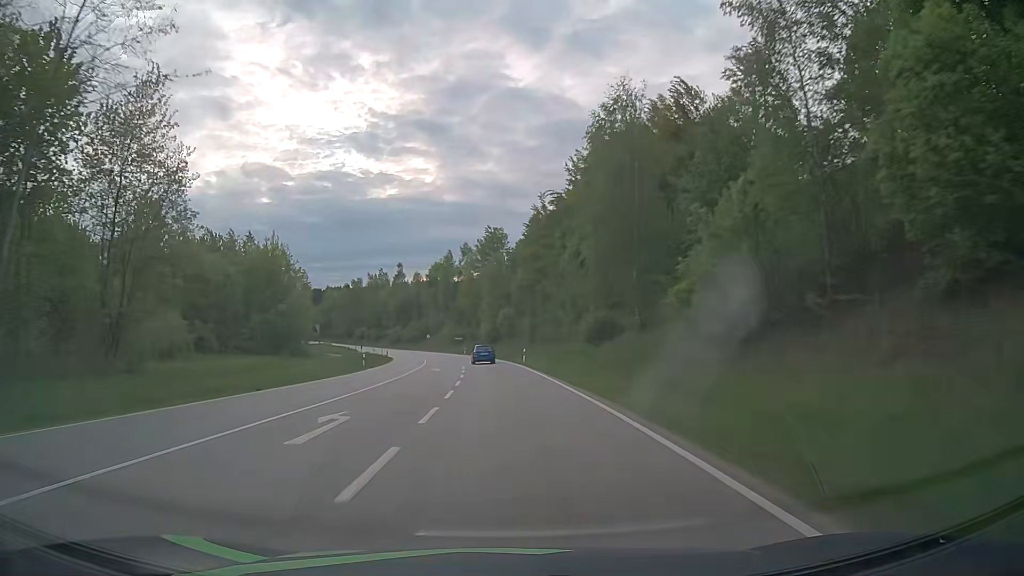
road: secondary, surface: asphalt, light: Day
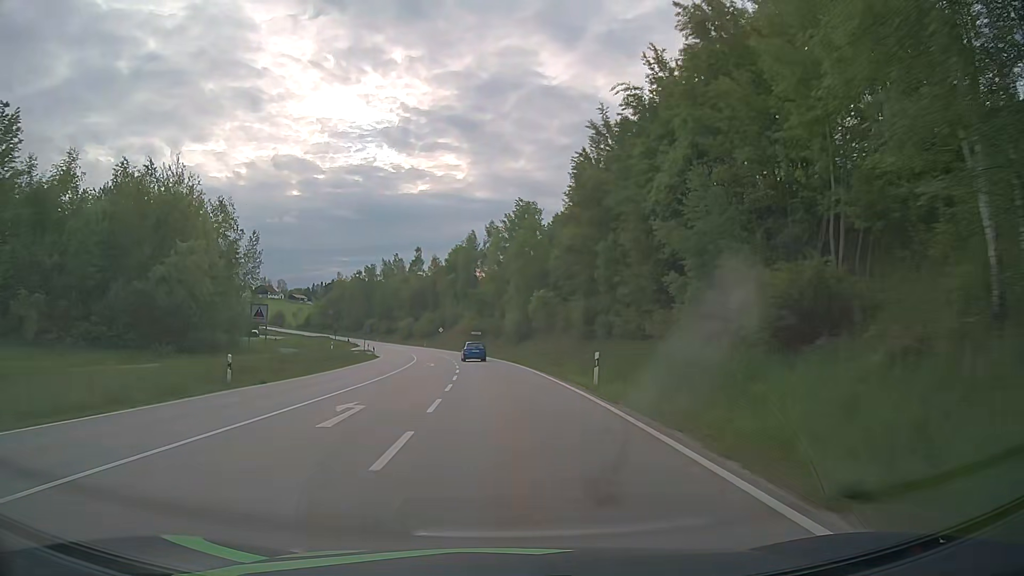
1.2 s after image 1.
(-0.2, +28.5) m; -2°
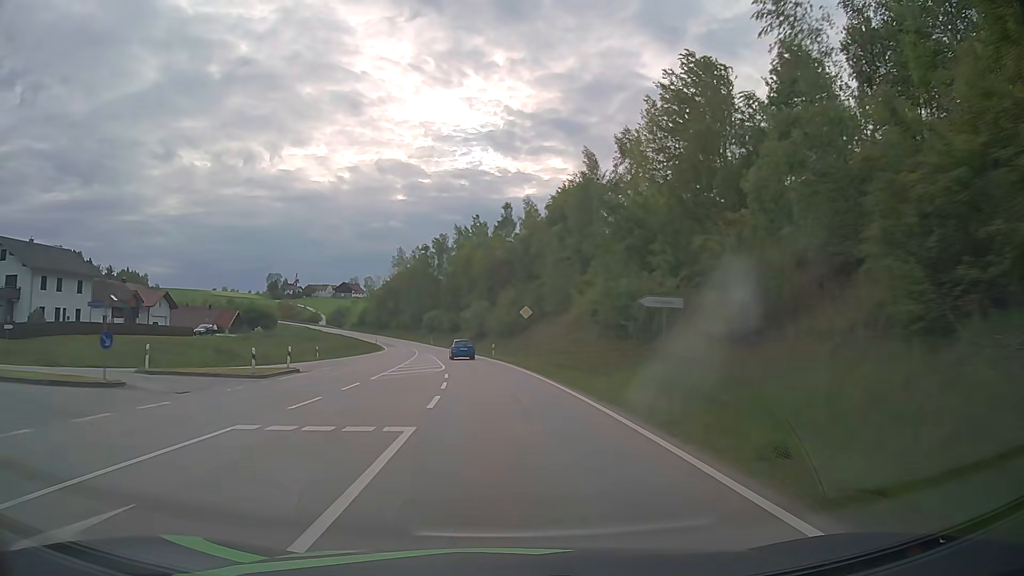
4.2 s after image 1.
(-5.1, +70.9) m; -9°
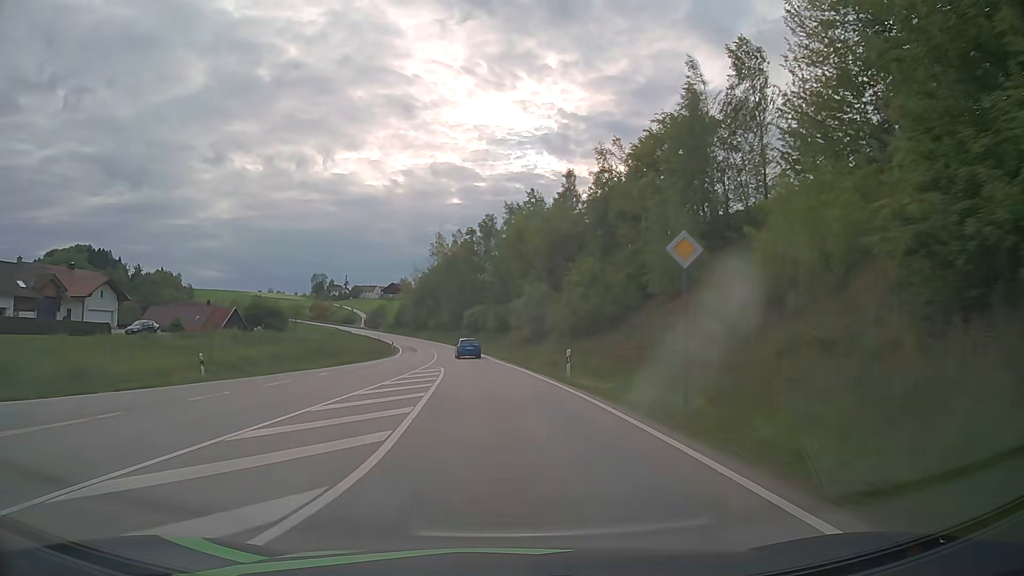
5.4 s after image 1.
(-1.3, +28.6) m; -5°
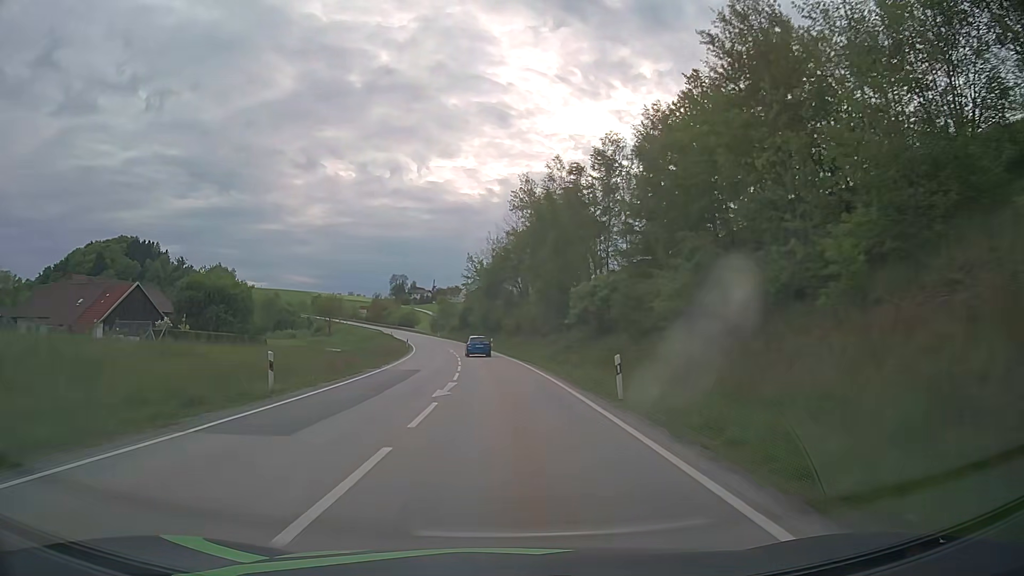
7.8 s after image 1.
(-4.6, +57.2) m; -8°
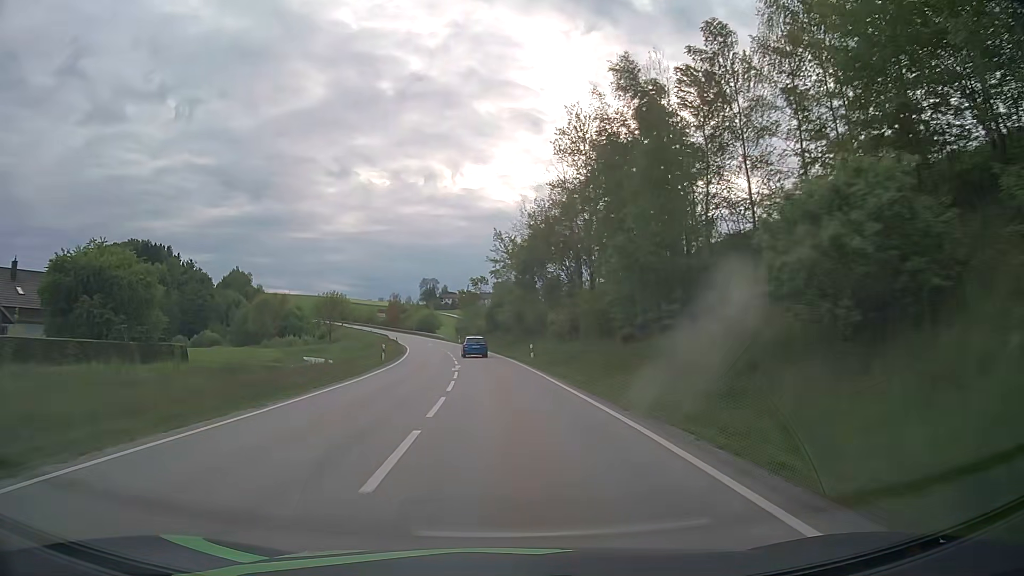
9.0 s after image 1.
(-0.8, +28.7) m; -3°
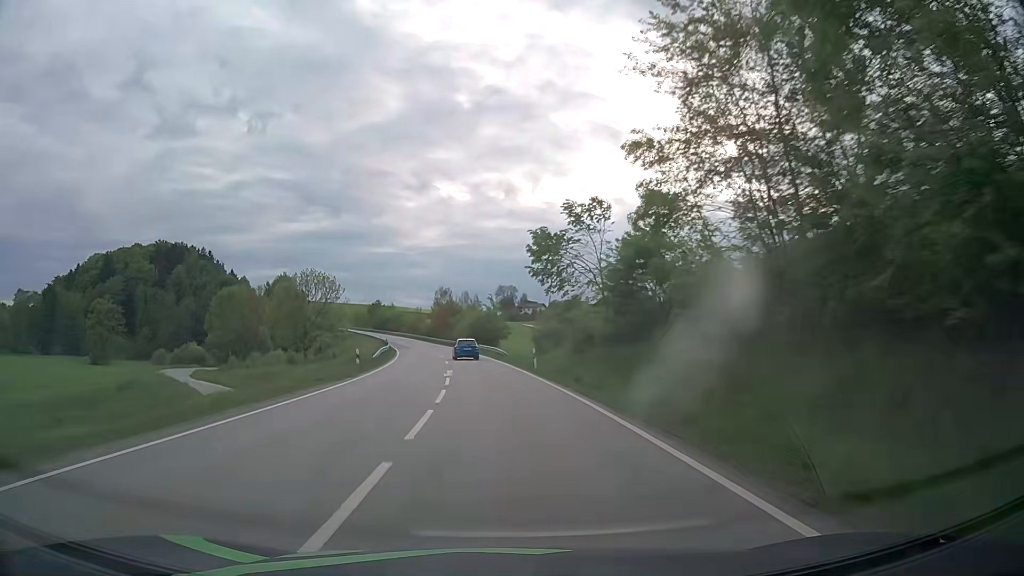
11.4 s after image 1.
(-3.4, +57.2) m; -7°
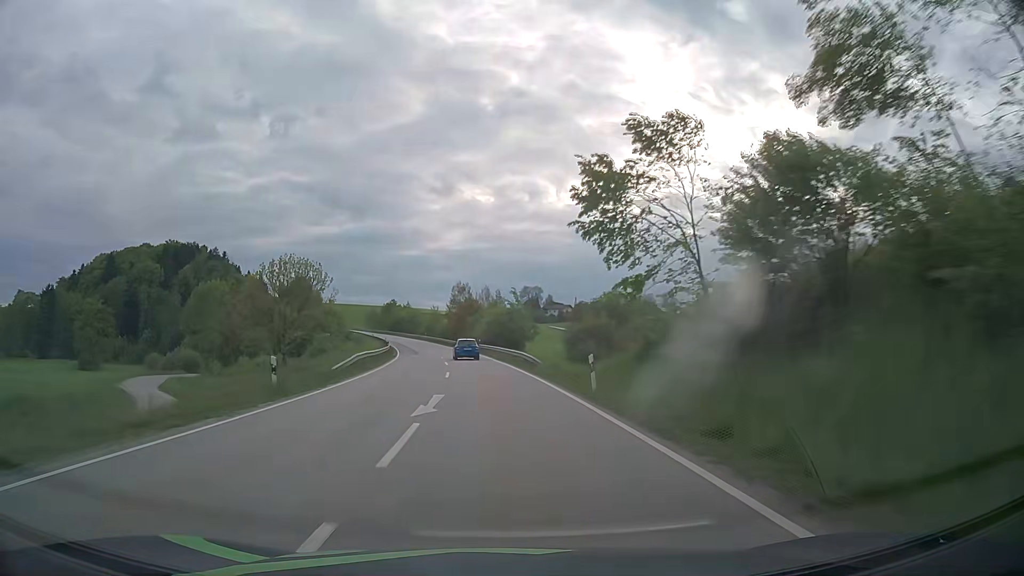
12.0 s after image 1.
(-0.2, +14.4) m; -2°
(0, +10) (-1, +20) (-1, +30) (-2, +40) (-3, +50) (-5, +60) (-6, +70) (-8, +79) (-10, +89) (-12, +99) m
